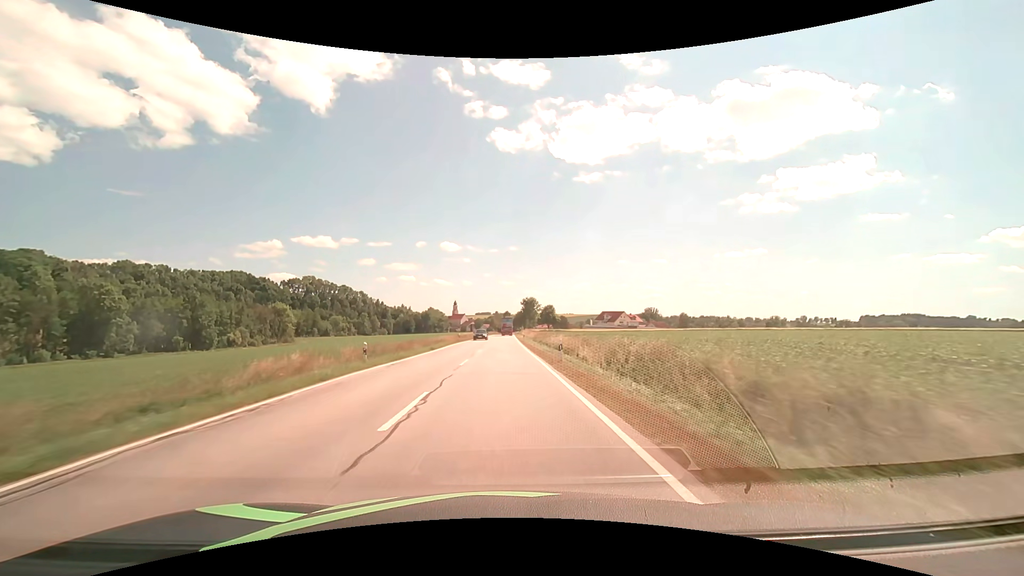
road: secondary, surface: asphalt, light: Day
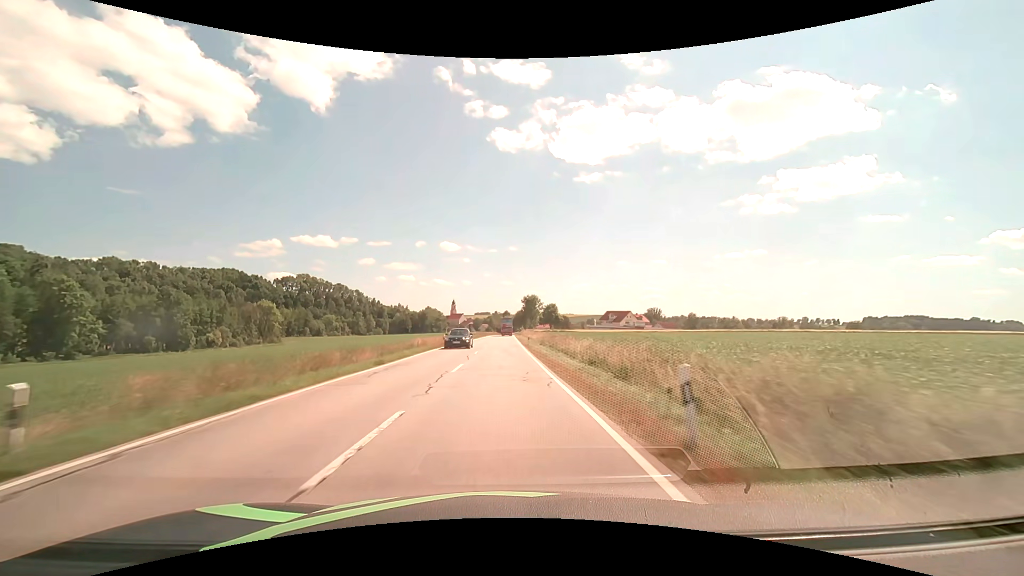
(0.0, +14.2) m; 0°
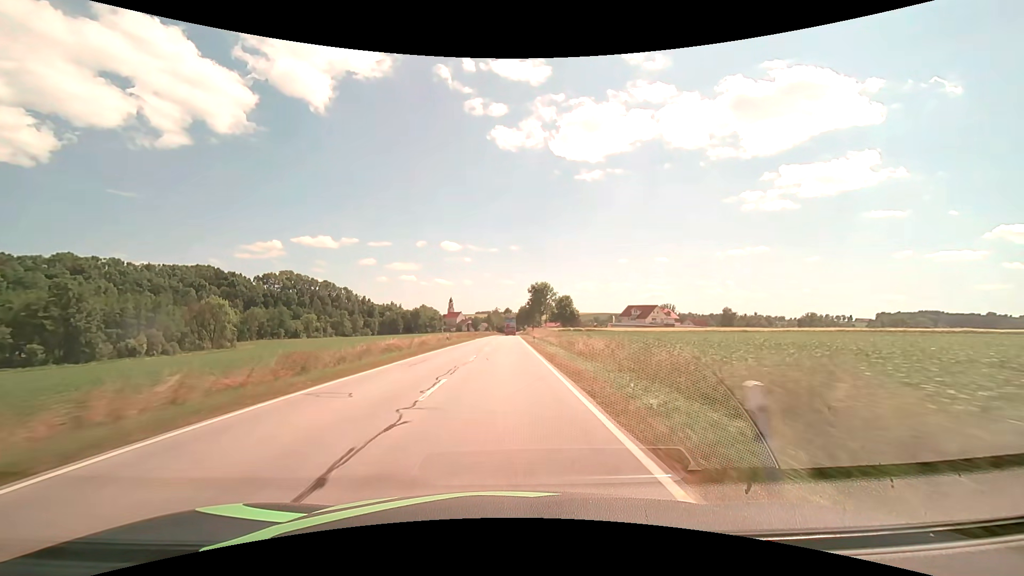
(-0.1, +42.7) m; 0°
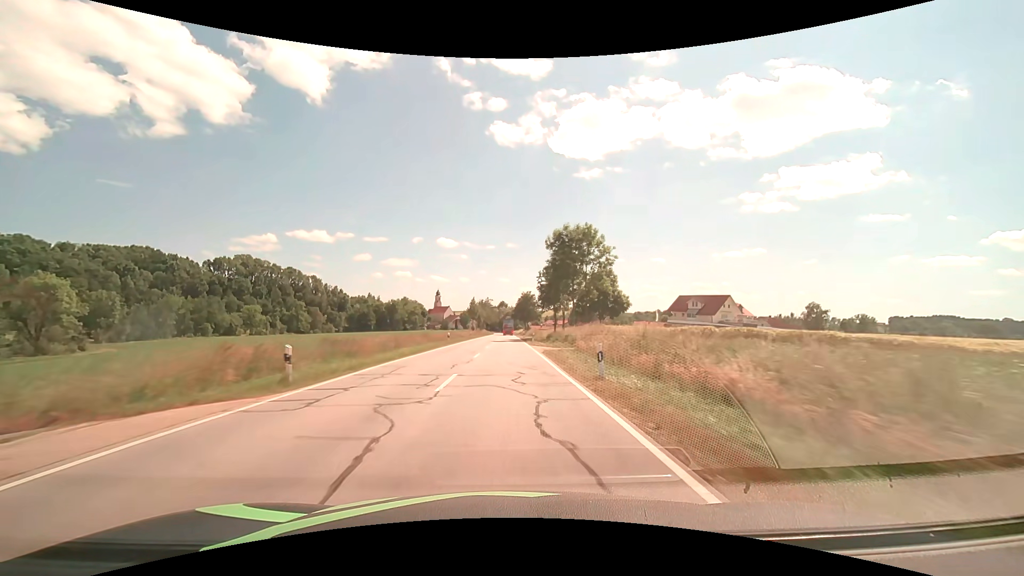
(+0.4, +70.7) m; +1°
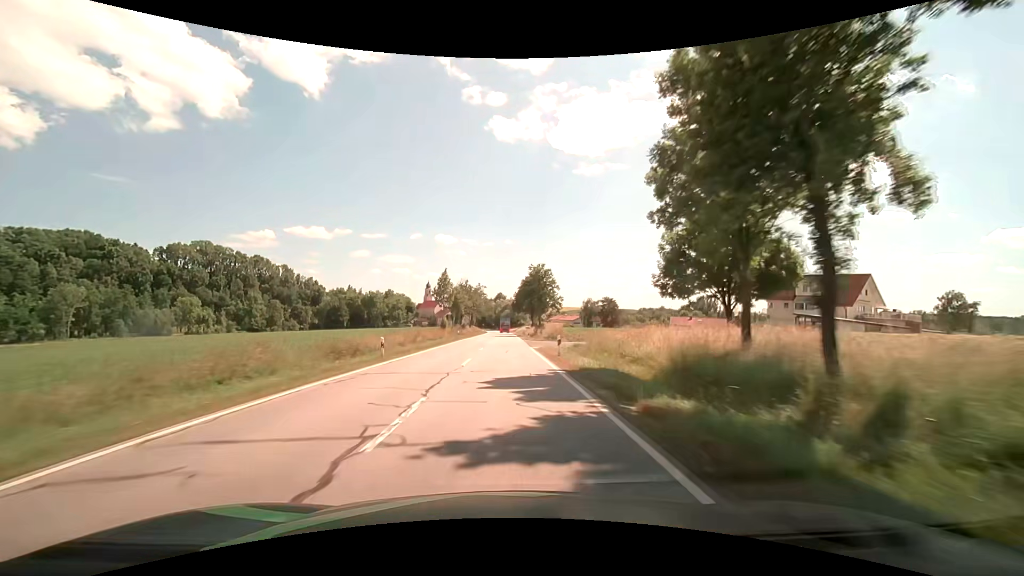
(+0.2, +52.9) m; 0°
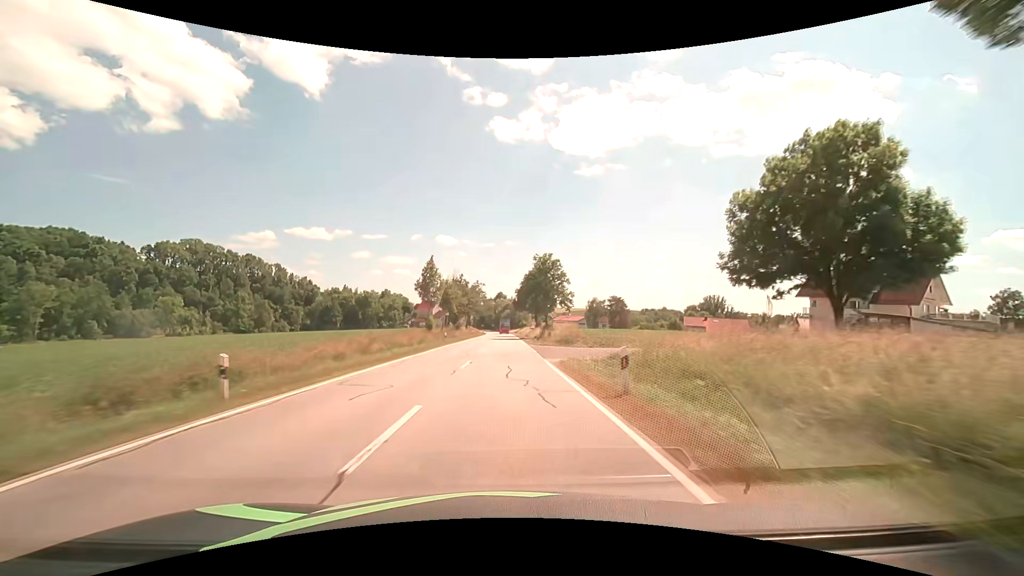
(0.0, +12.6) m; 0°
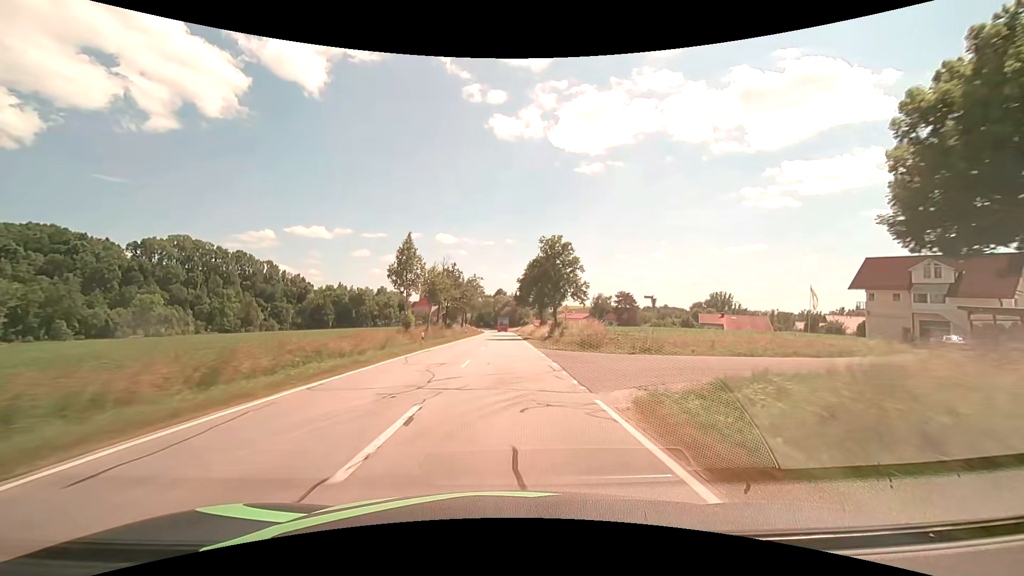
(0.0, +12.3) m; 0°
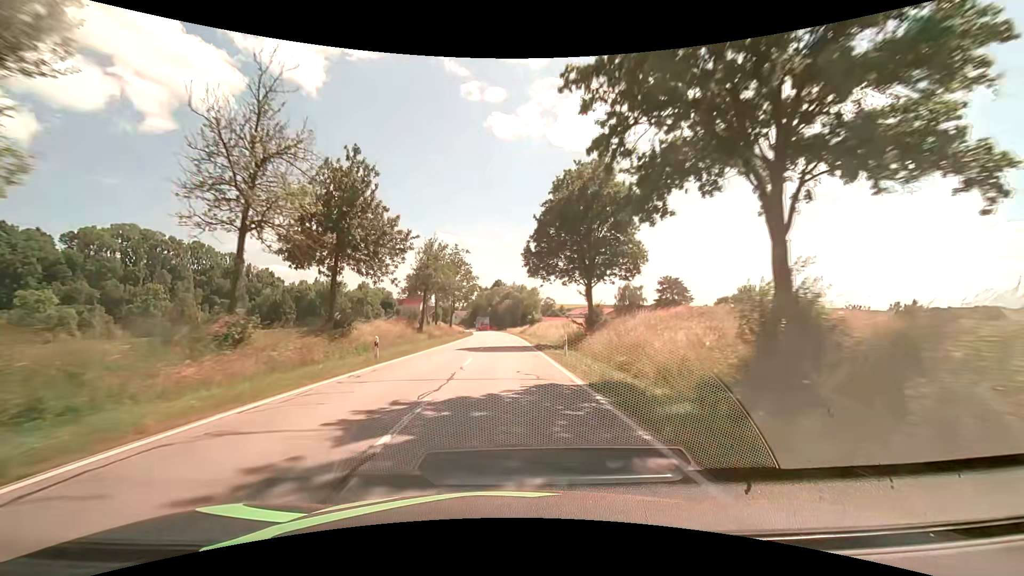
(-0.1, +46.8) m; 0°
(0, +10) (0, +20) (0, +30) (0, +40) (0, +50) (0, +60) (0, +70) (-1, +80) (-1, +90) (-2, +100) m
